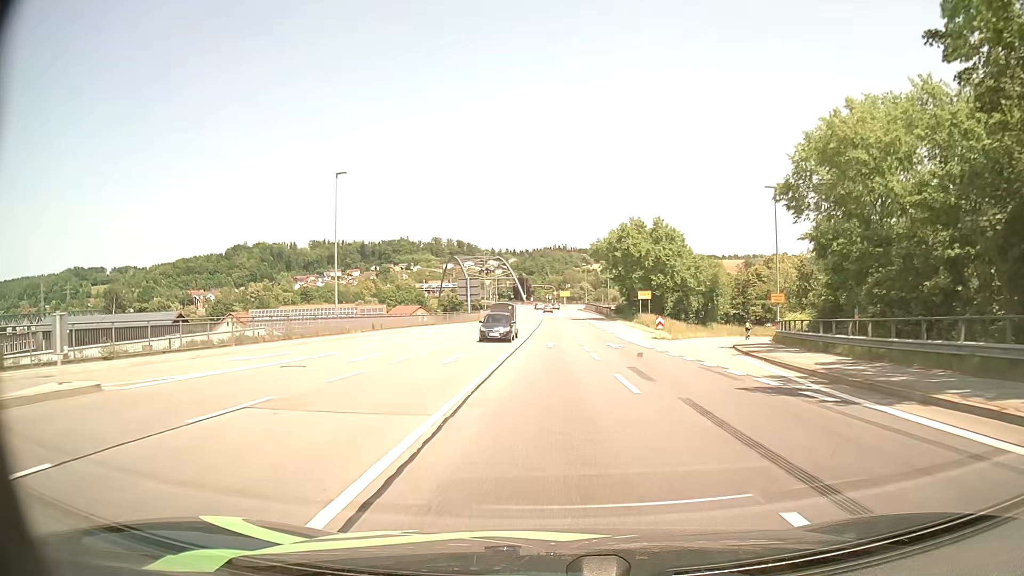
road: primary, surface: asphalt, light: Day
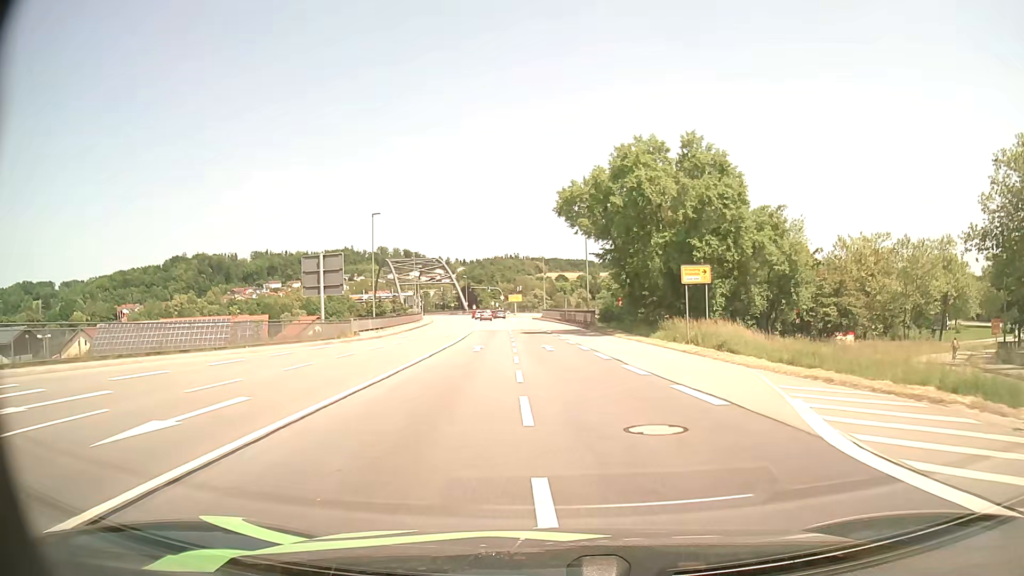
(+1.3, +43.8) m; +4°
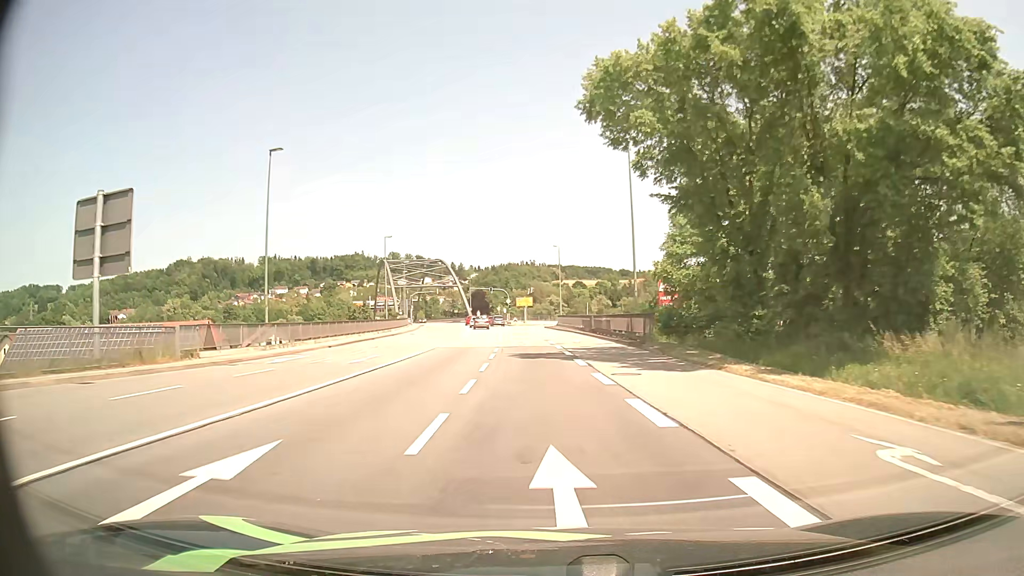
(-0.1, +25.5) m; -1°
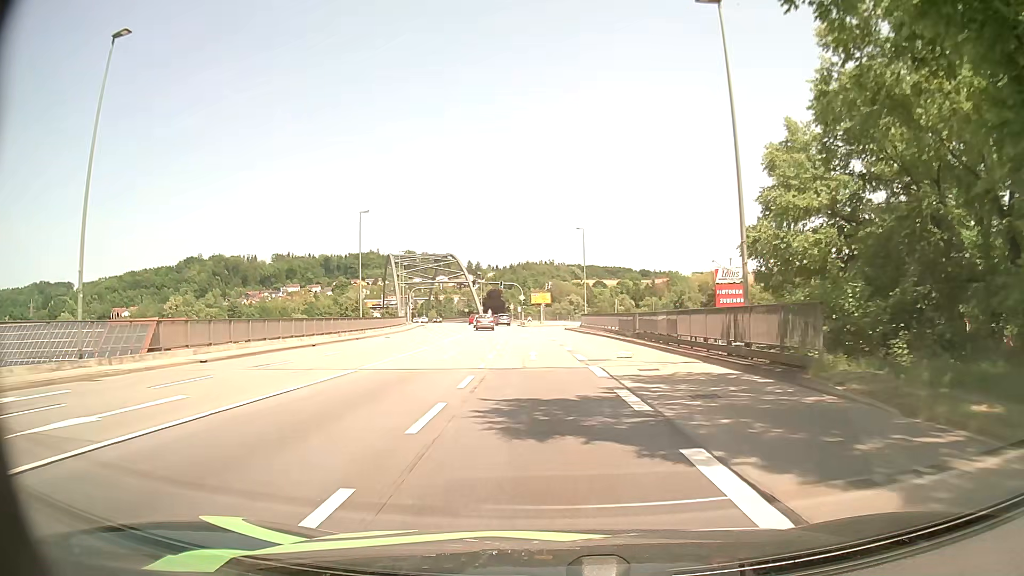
(-0.3, +16.7) m; -2°
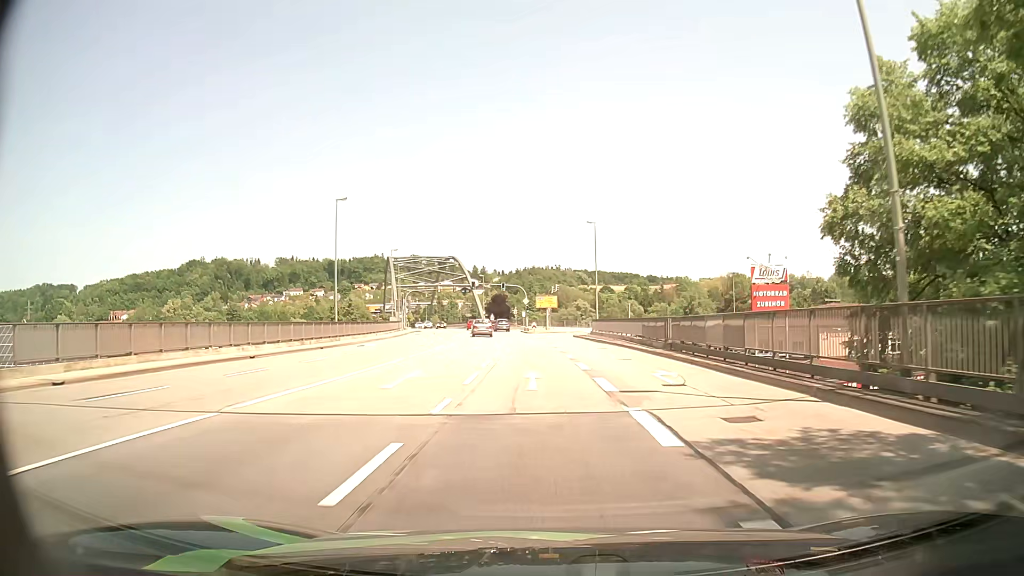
(0.0, +8.2) m; -1°
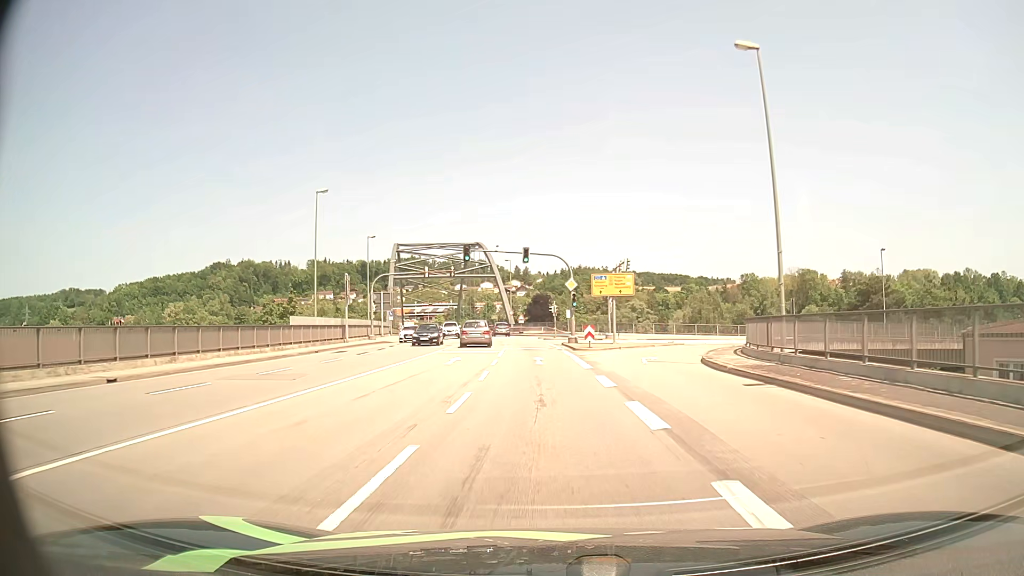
(-1.1, +40.7) m; -4°
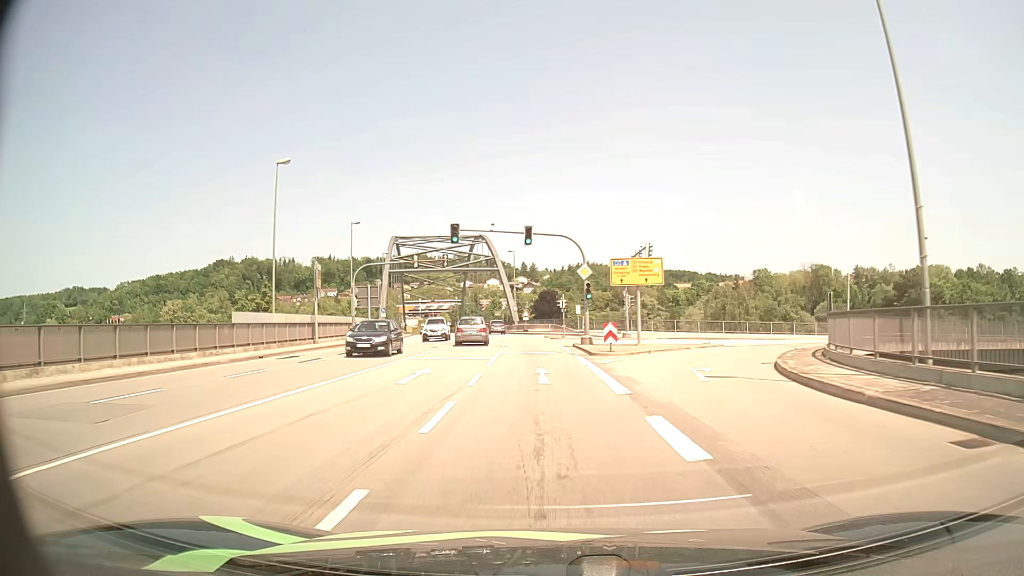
(0.0, +8.1) m; 0°
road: primary_link
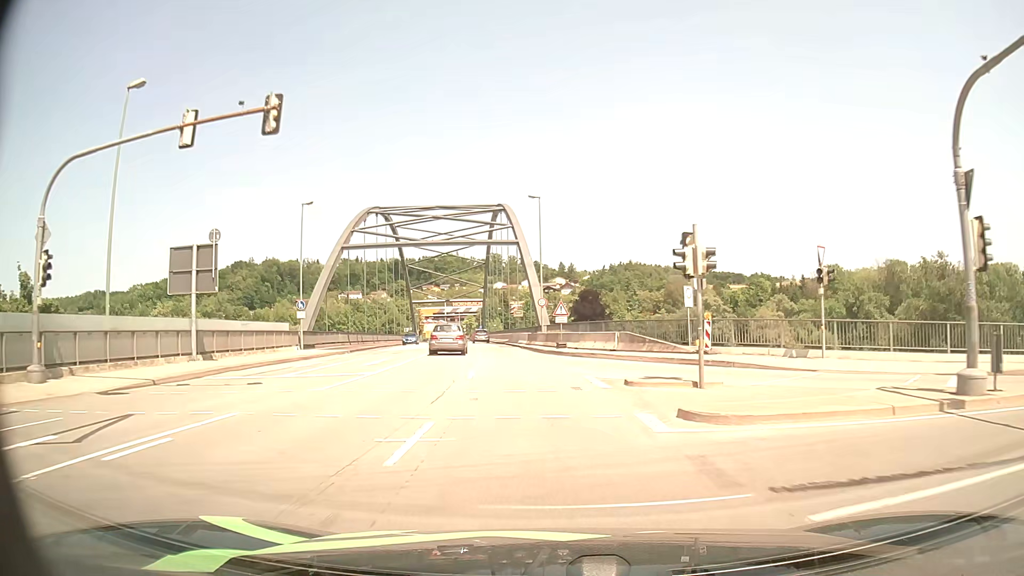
(-1.2, +39.1) m; -3°
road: primary
(0, +10) (-1, +20) (-1, +30) (-3, +40) (-4, +50) (-5, +60) (-6, +70) (-8, +80) (-9, +89) (-10, +99) m
